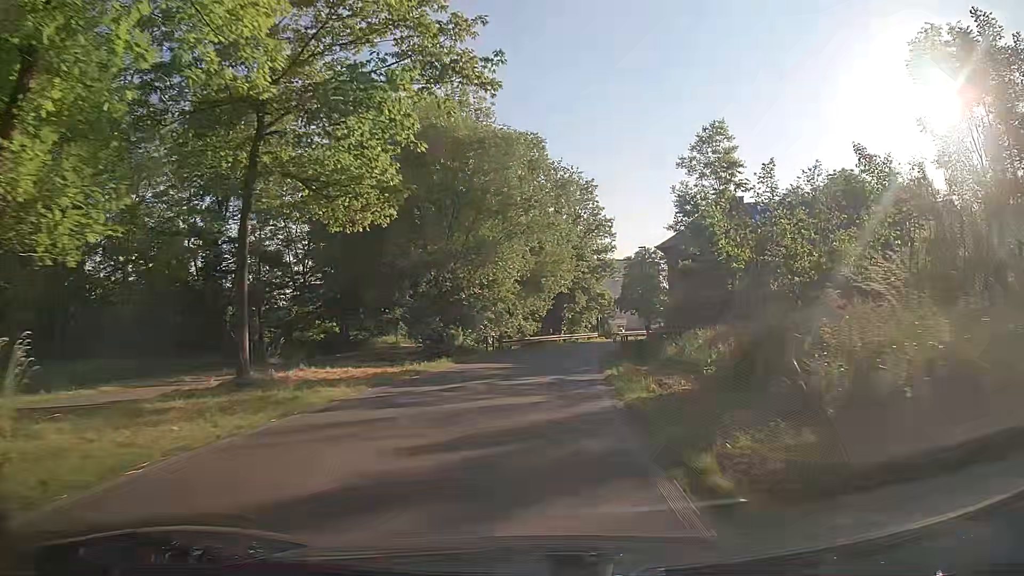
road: tertiary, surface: asphalt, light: Day
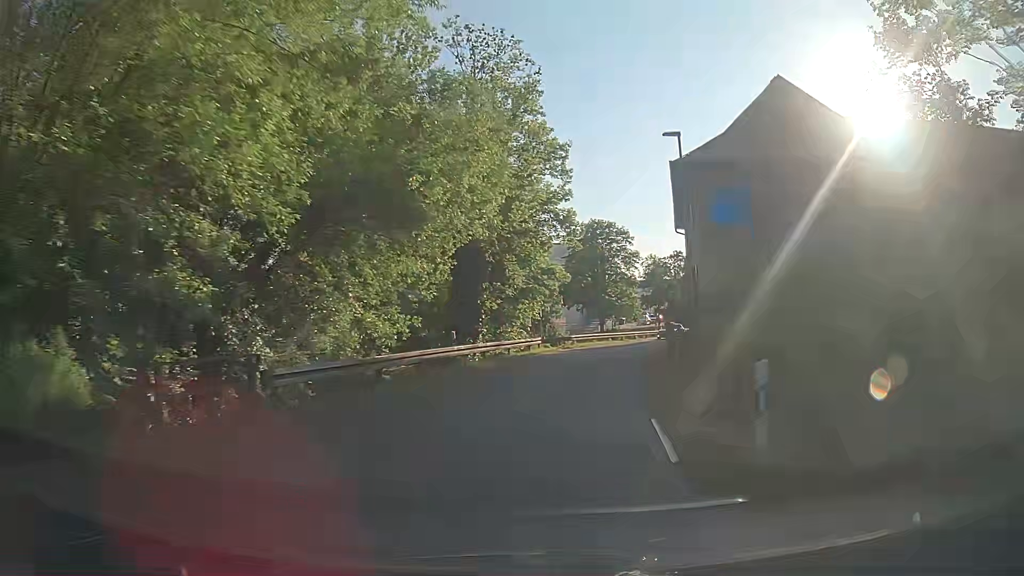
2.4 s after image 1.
(+1.1, +26.9) m; +7°
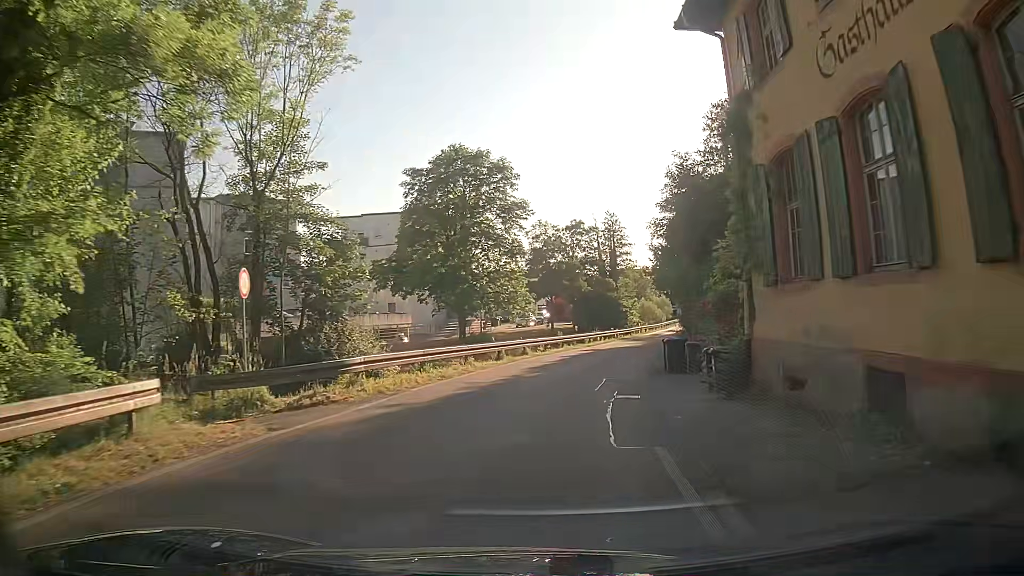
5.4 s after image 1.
(+3.4, +30.6) m; +9°
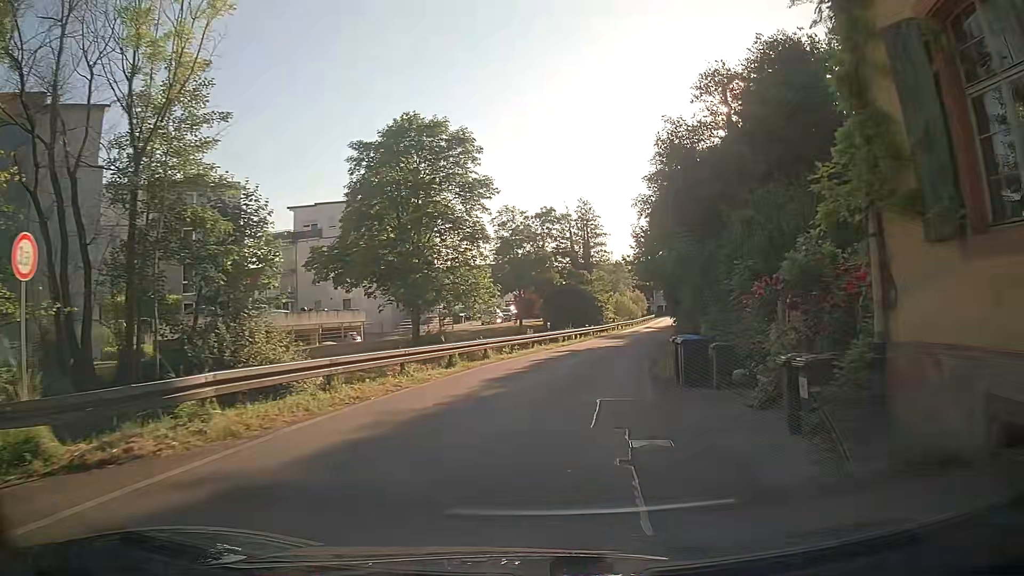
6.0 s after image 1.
(+0.2, +6.1) m; +3°
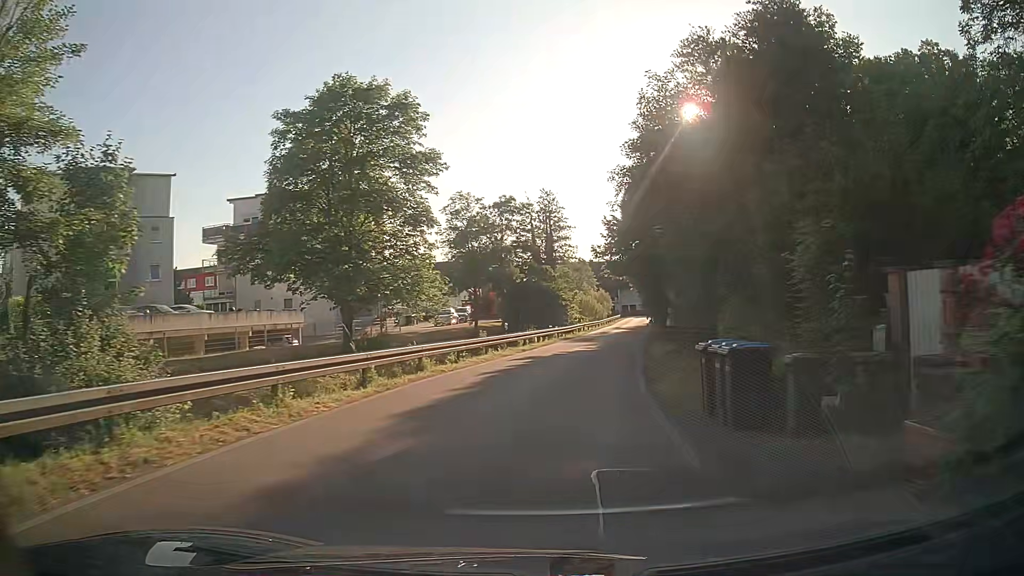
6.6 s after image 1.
(+0.2, +6.1) m; +4°
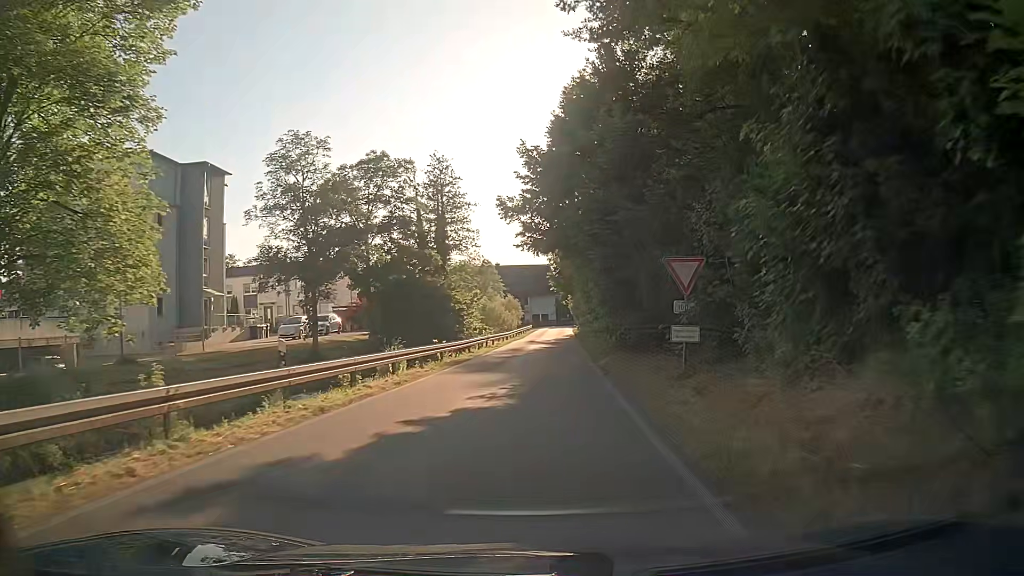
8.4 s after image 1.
(+1.4, +18.2) m; +8°
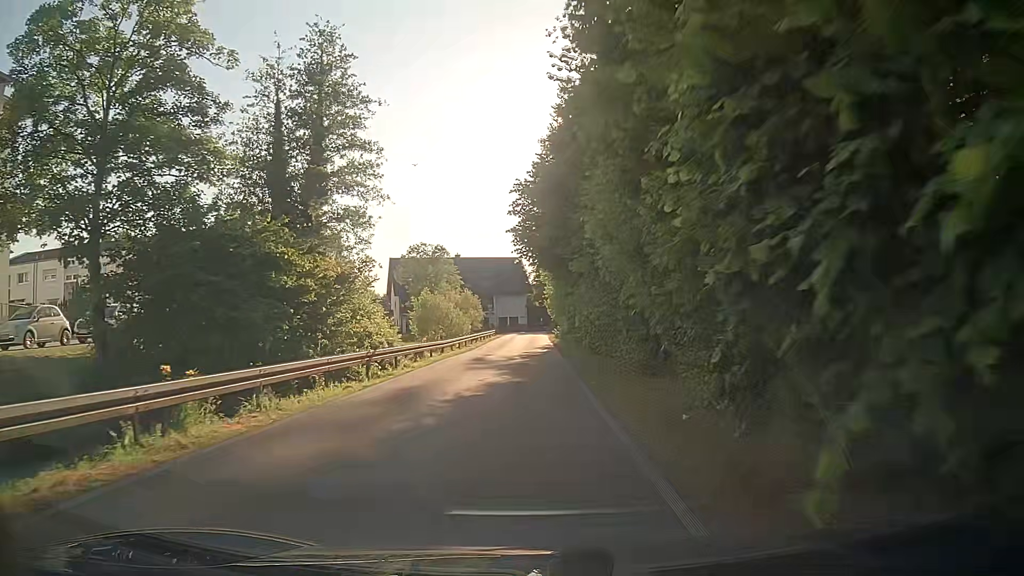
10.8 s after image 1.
(+0.7, +24.0) m; +2°
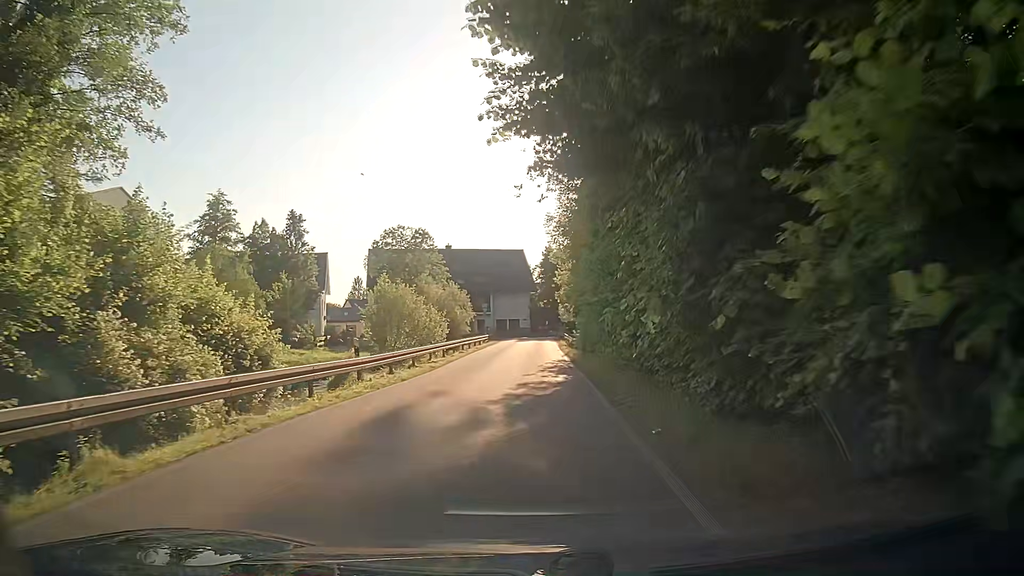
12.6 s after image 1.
(0.0, +17.6) m; -1°
(0, +10) (0, +20) (+1, +30) (+1, +40) (+1, +50) (+1, +60) (+2, +70) (+2, +80) (-5, +86) (-15, +85) m
